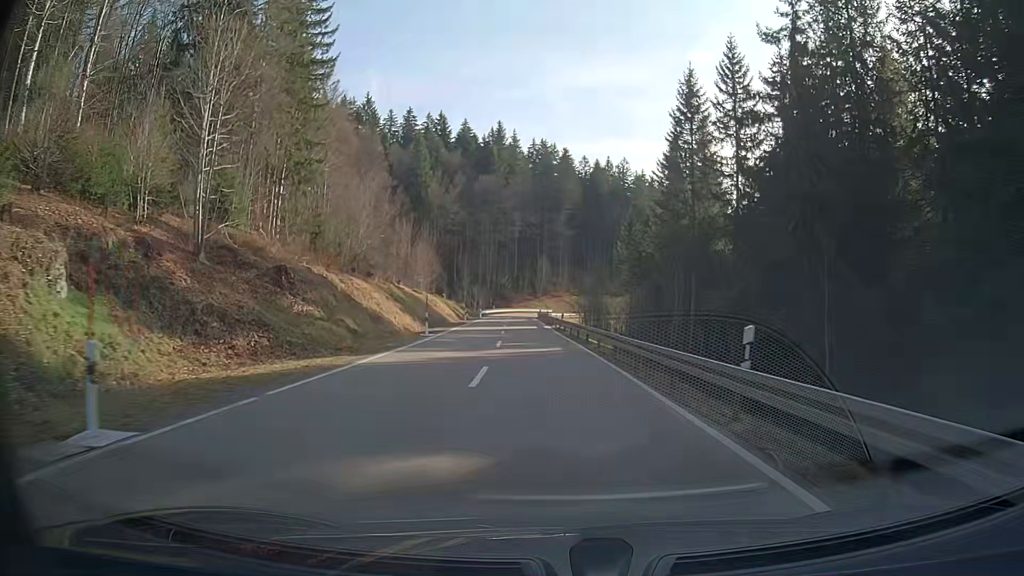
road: secondary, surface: asphalt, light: Day
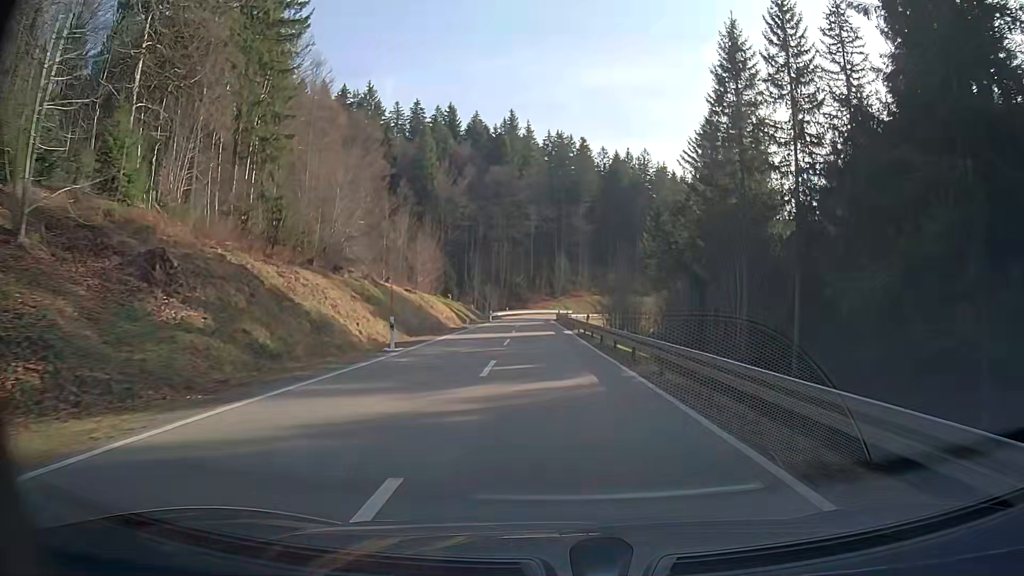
(-0.2, +10.7) m; -2°
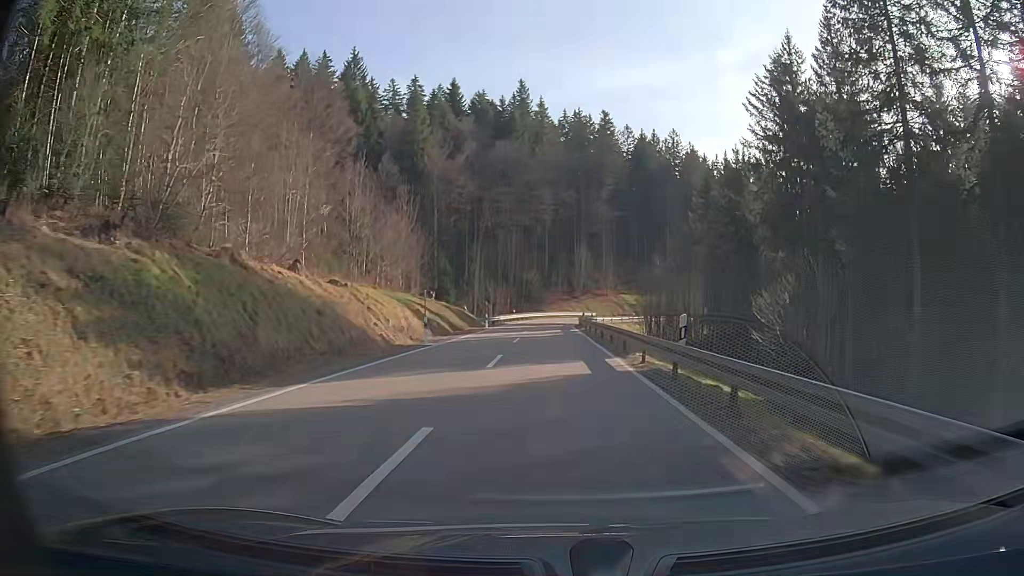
(-0.3, +21.5) m; -1°
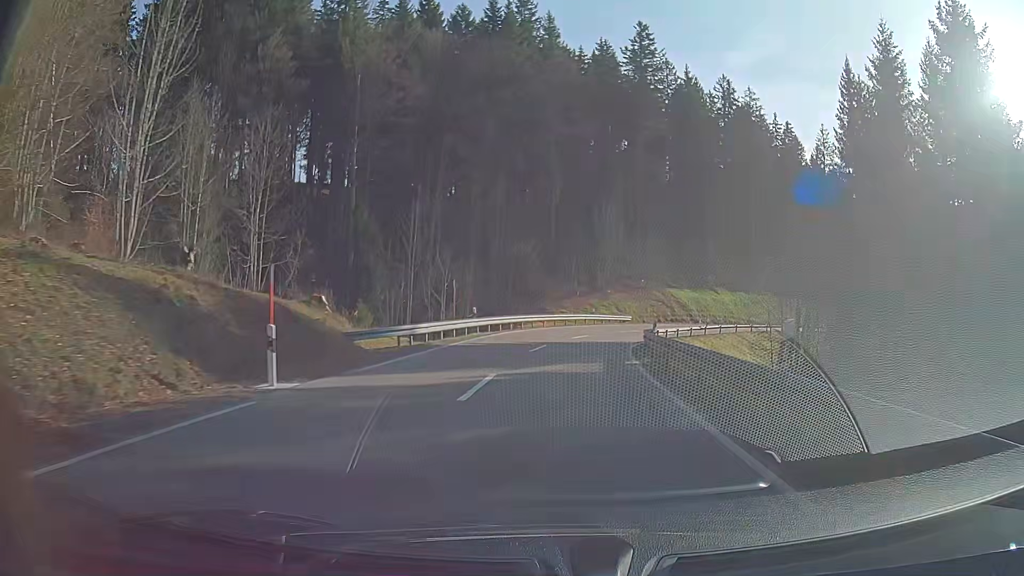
(-0.2, +41.2) m; 0°
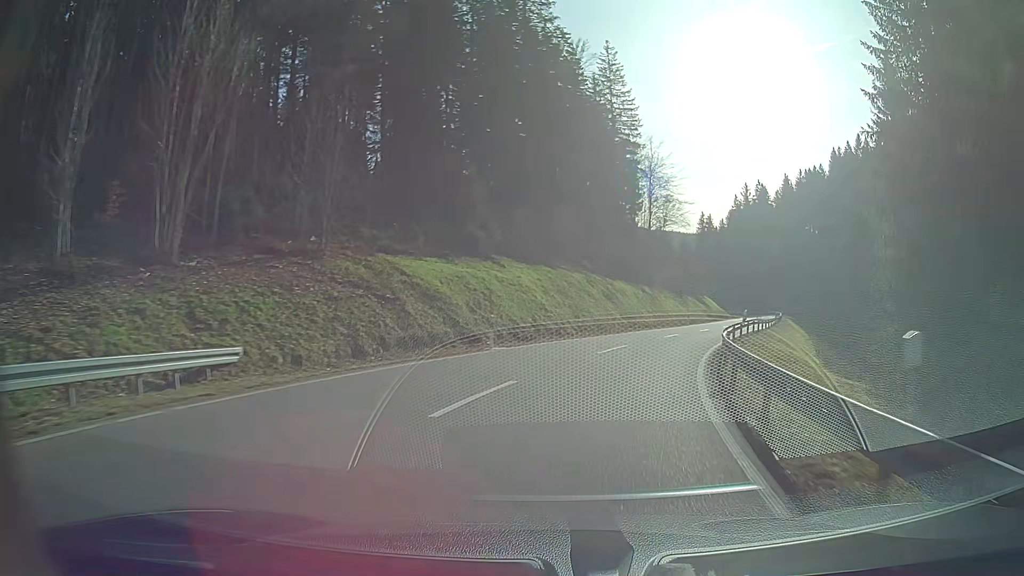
(+8.4, +46.6) m; +26°
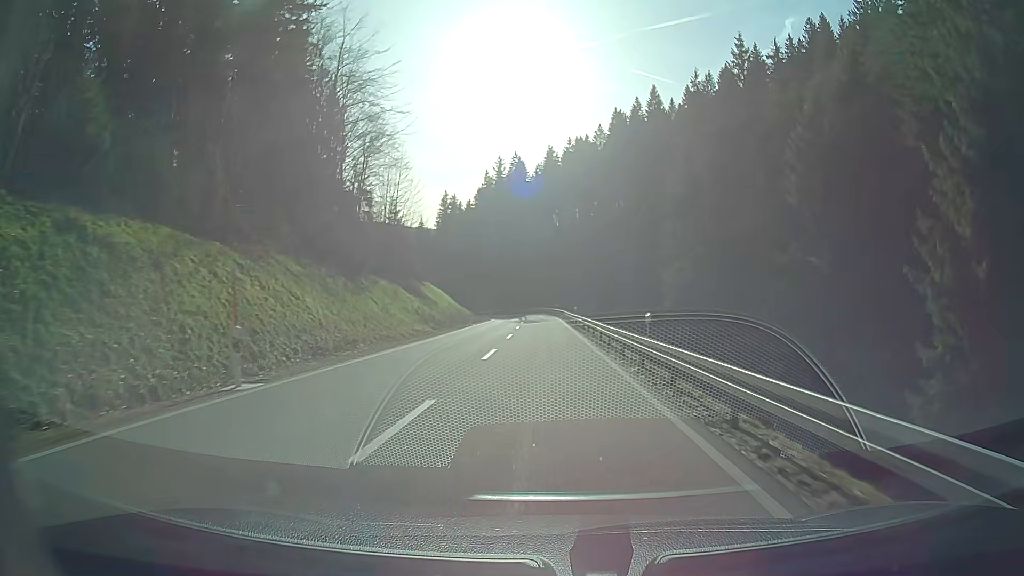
(+11.3, +47.8) m; +18°
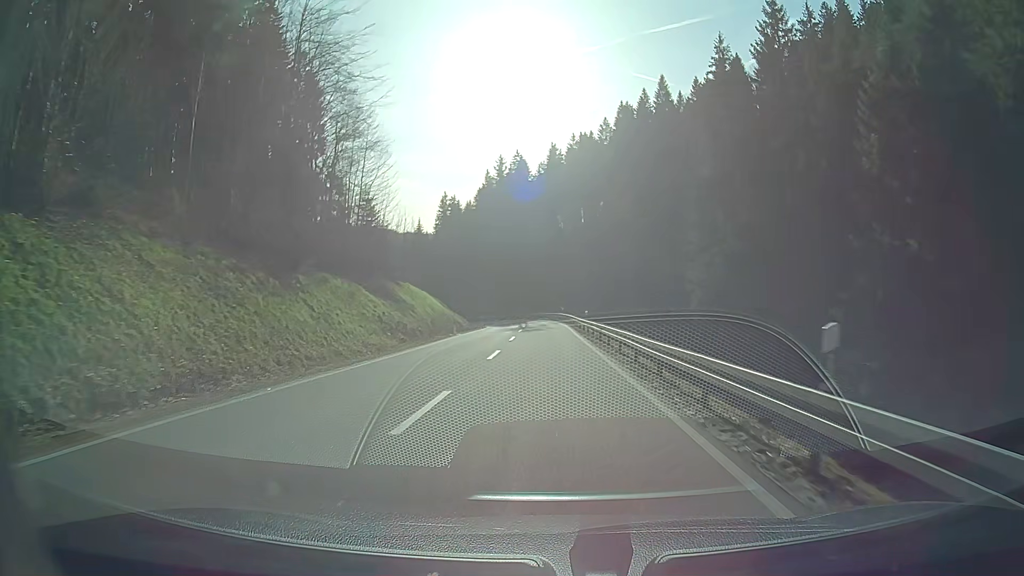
(0.0, +10.5) m; 0°
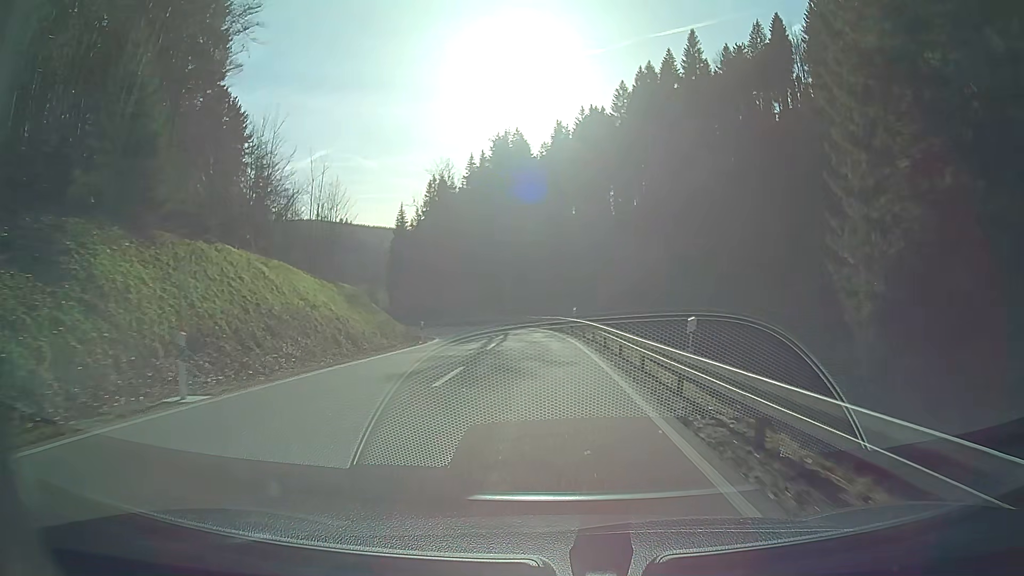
(-0.1, +31.0) m; 0°
(0, +10) (0, +20) (-1, +30) (-3, +40) (-5, +50) (-9, +59) (-13, +68) (-17, +77) (-22, +86) (-27, +94) m
